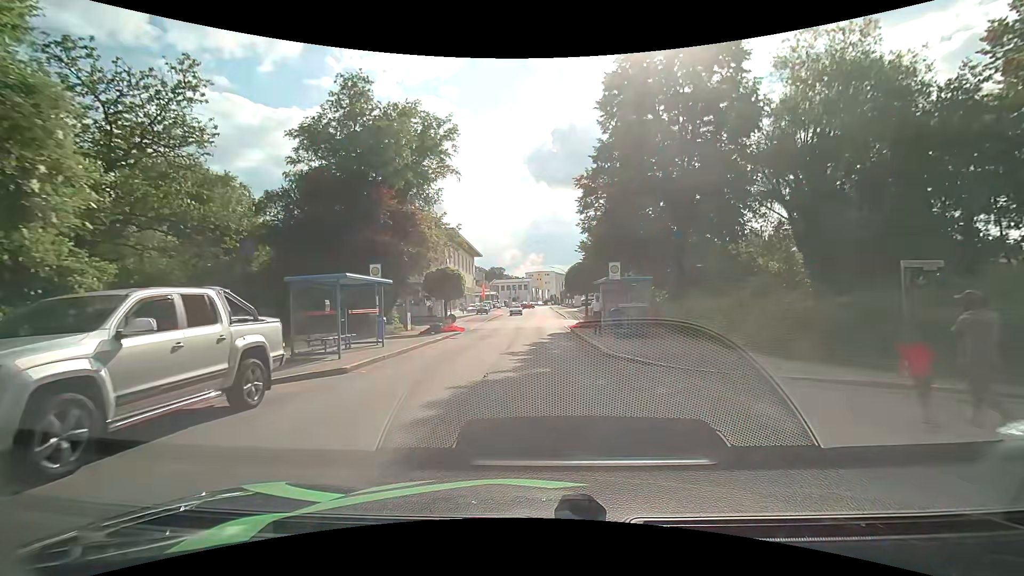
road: tertiary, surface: asphalt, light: Day
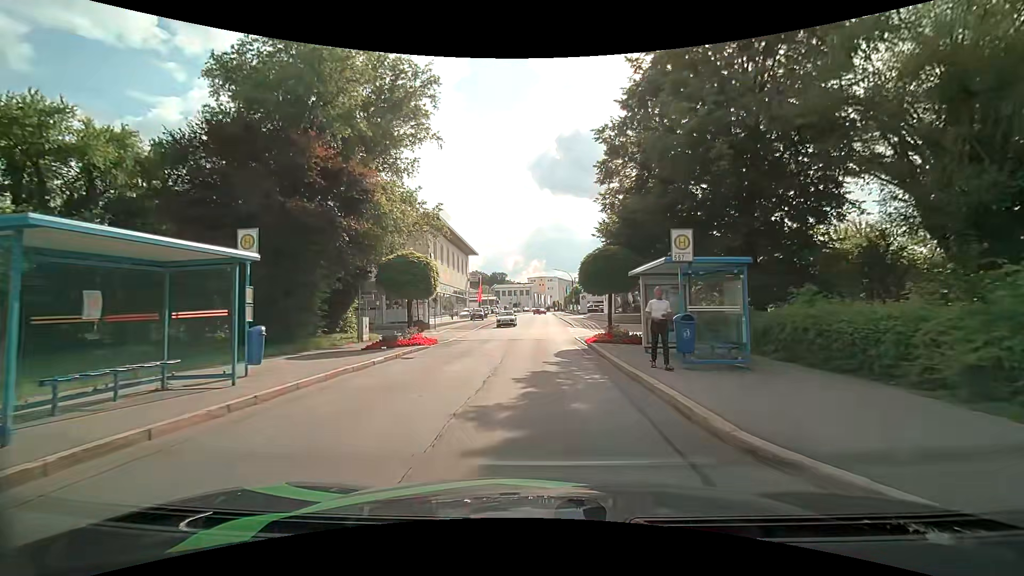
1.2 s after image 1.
(0.0, +8.9) m; 0°
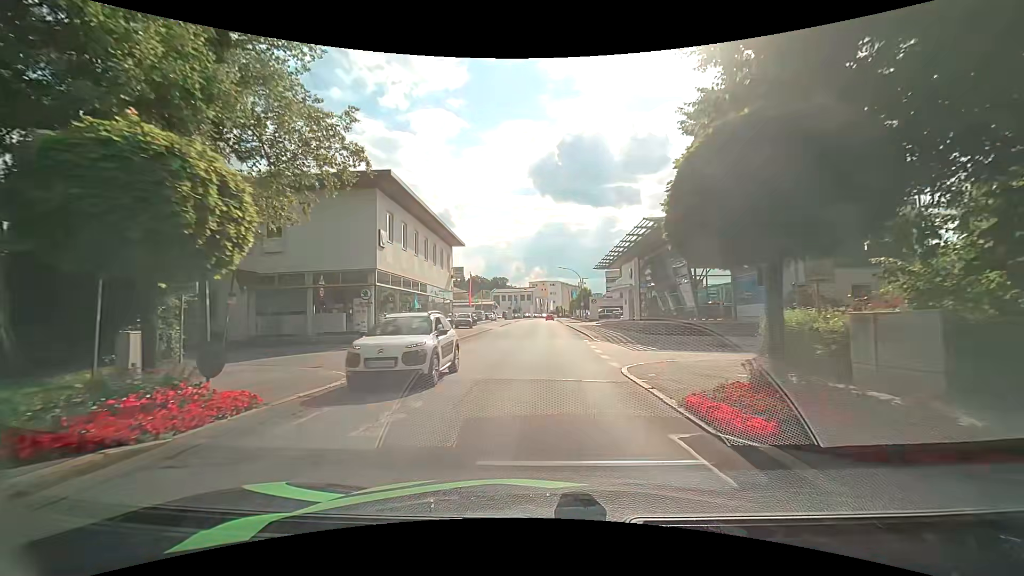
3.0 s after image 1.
(-0.1, +14.3) m; 0°
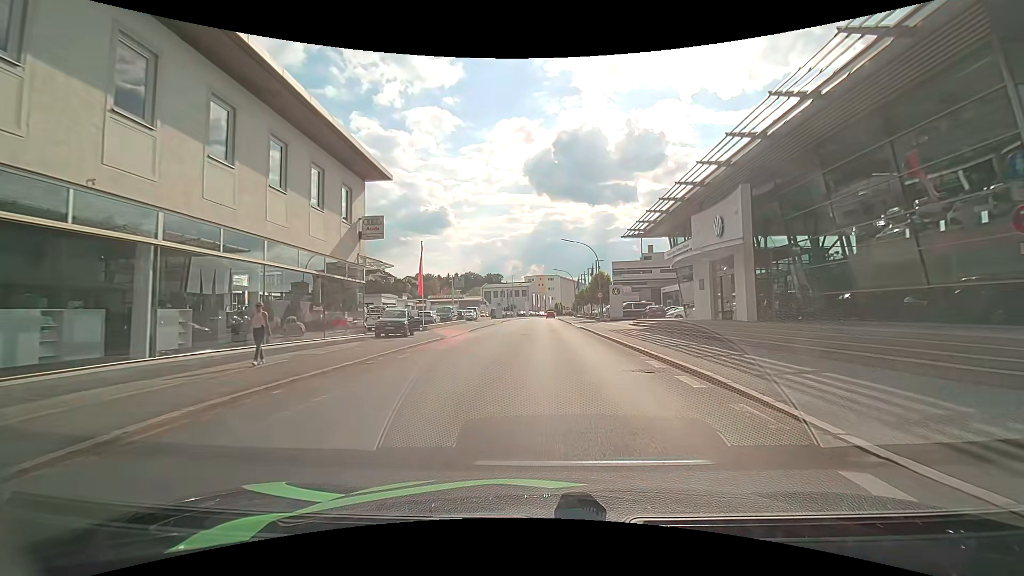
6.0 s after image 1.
(-0.2, +26.0) m; 0°
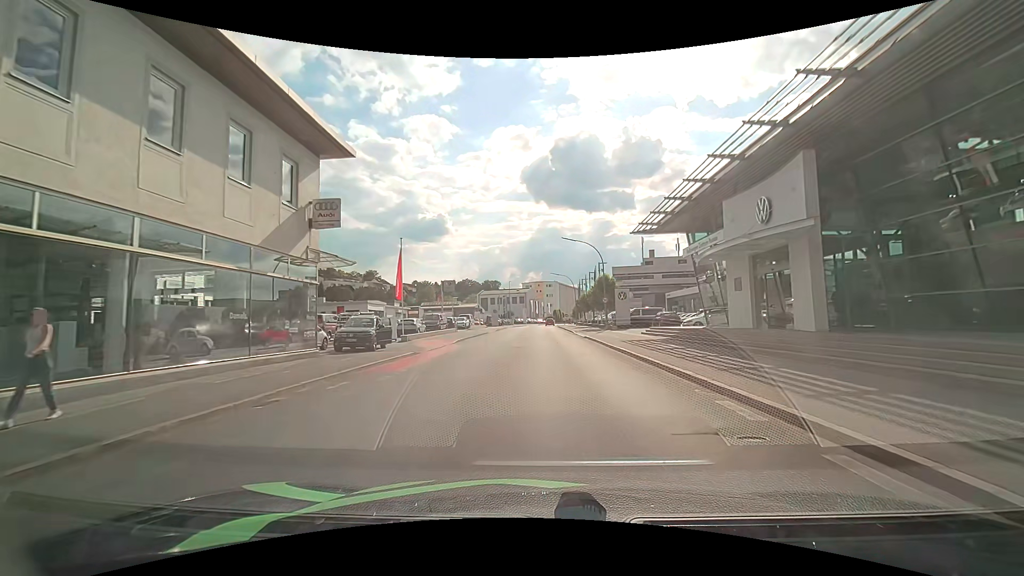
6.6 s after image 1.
(0.0, +5.5) m; 0°
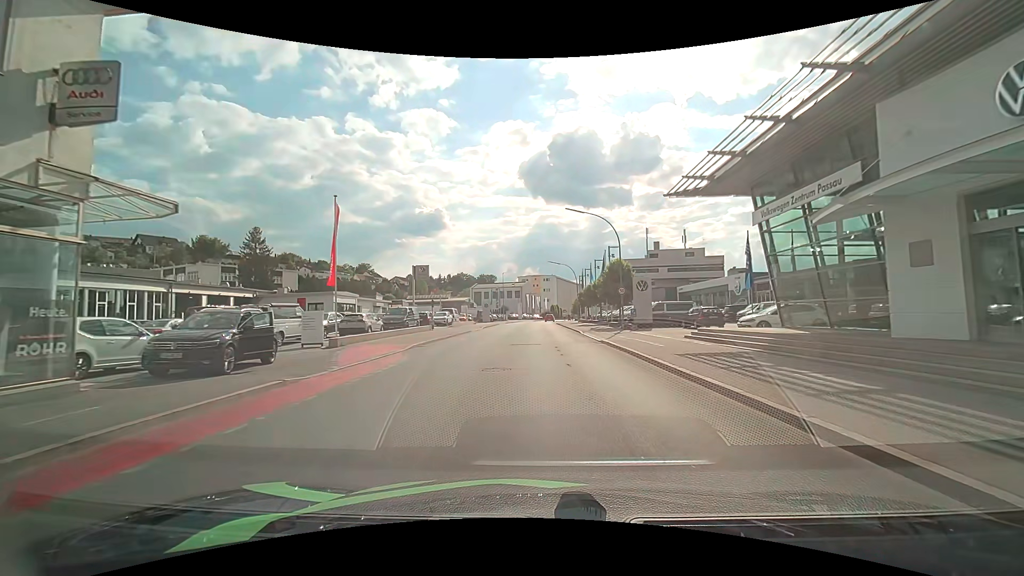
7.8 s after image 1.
(+0.1, +10.9) m; +1°
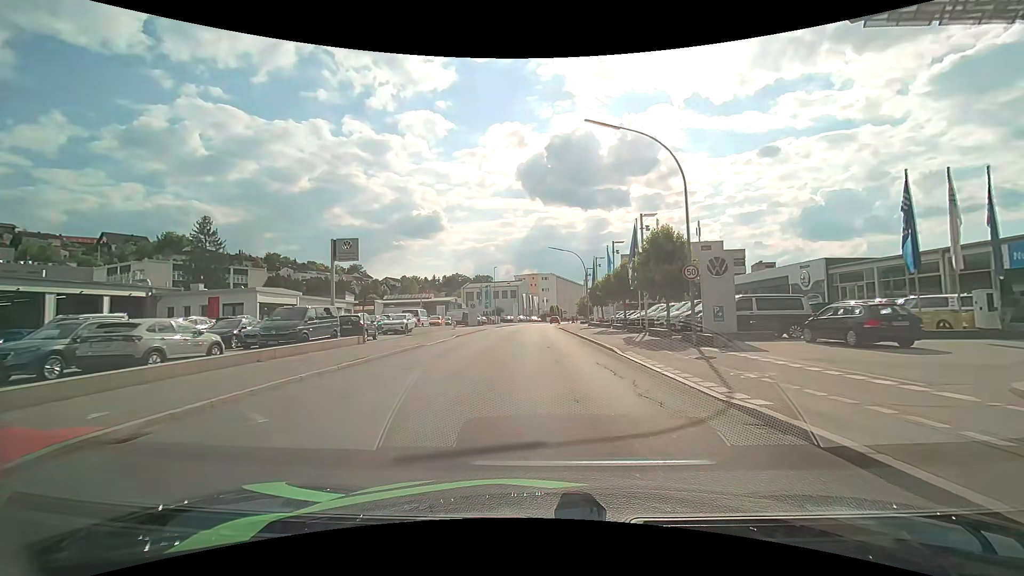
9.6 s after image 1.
(0.0, +16.4) m; 0°
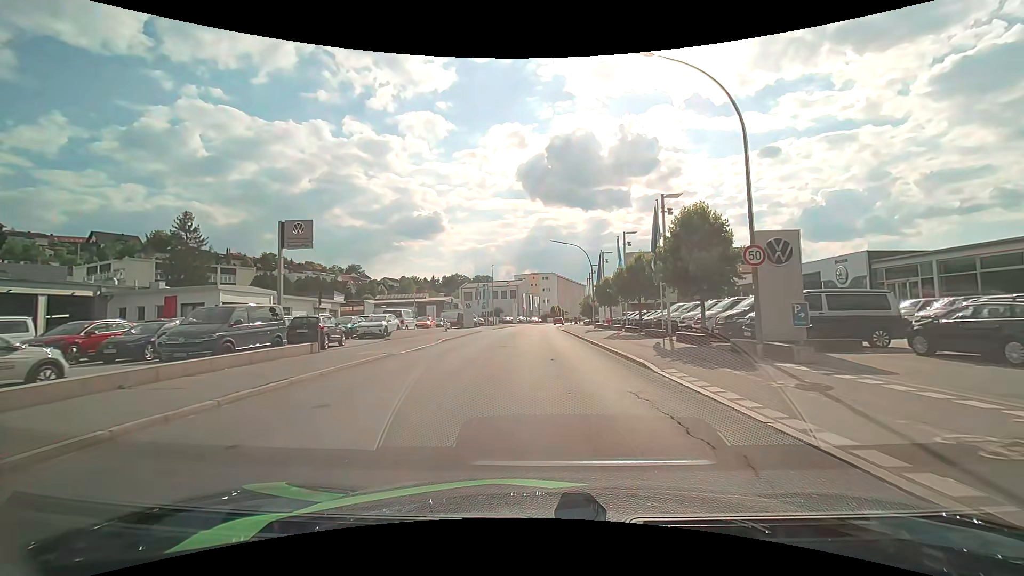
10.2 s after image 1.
(0.0, +5.5) m; -1°
(0, +10) (0, +20) (0, +30) (0, +40) (0, +50) (0, +60) (+1, +70) (+2, +80) (+3, +90) (+4, +100) m
